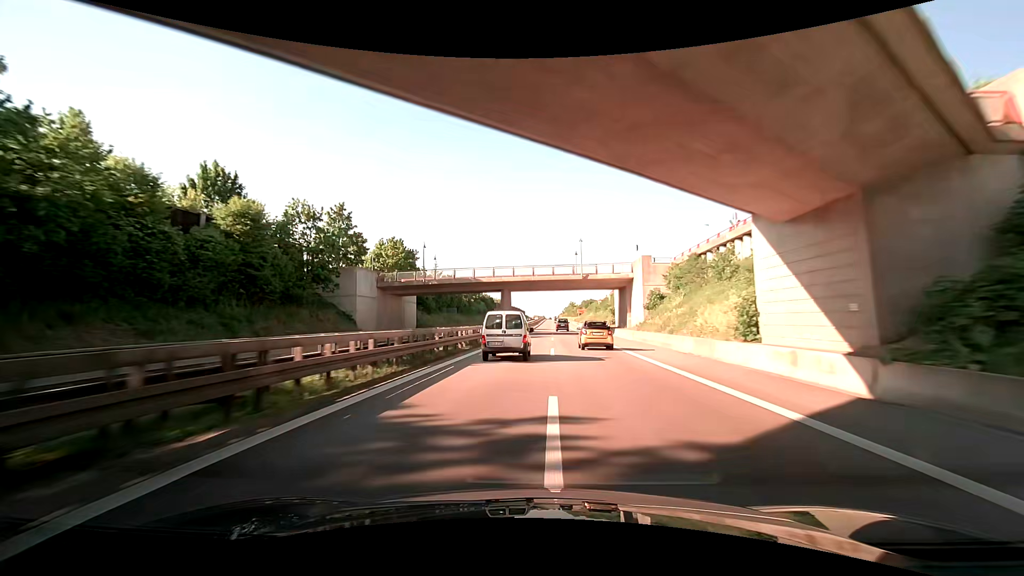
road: trunk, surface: asphalt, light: Day
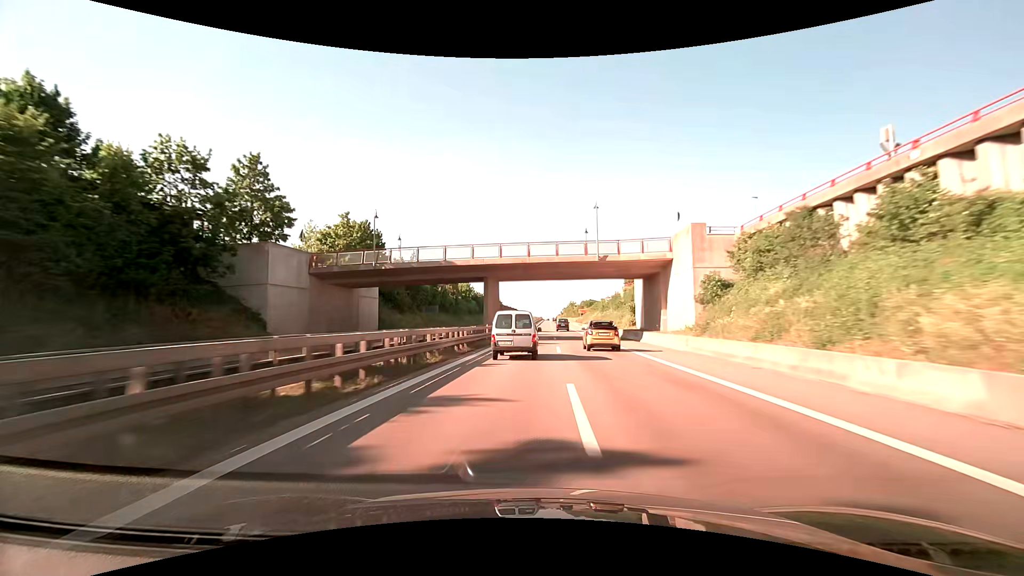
(-0.1, +16.2) m; 0°
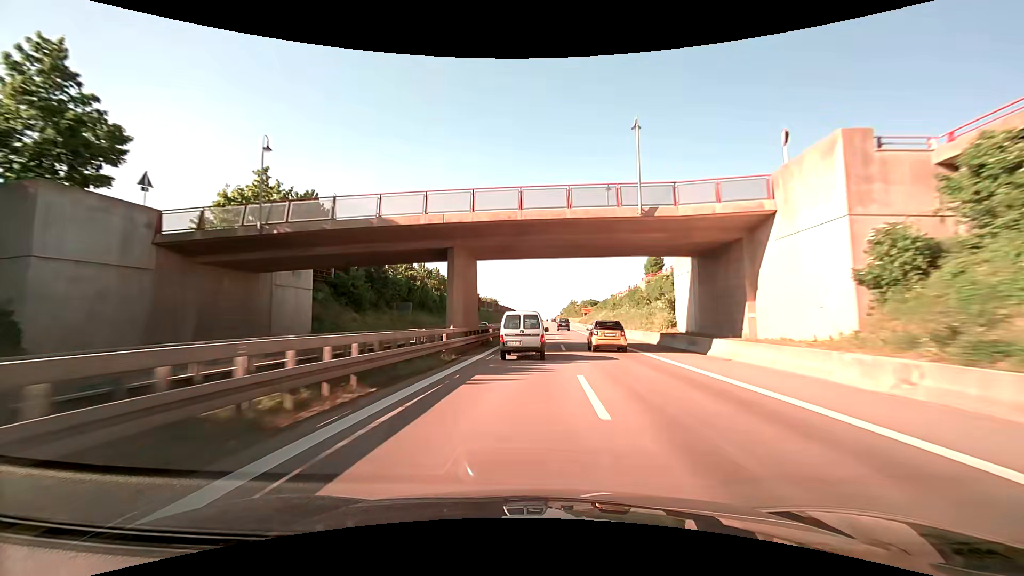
(0.0, +16.1) m; 0°
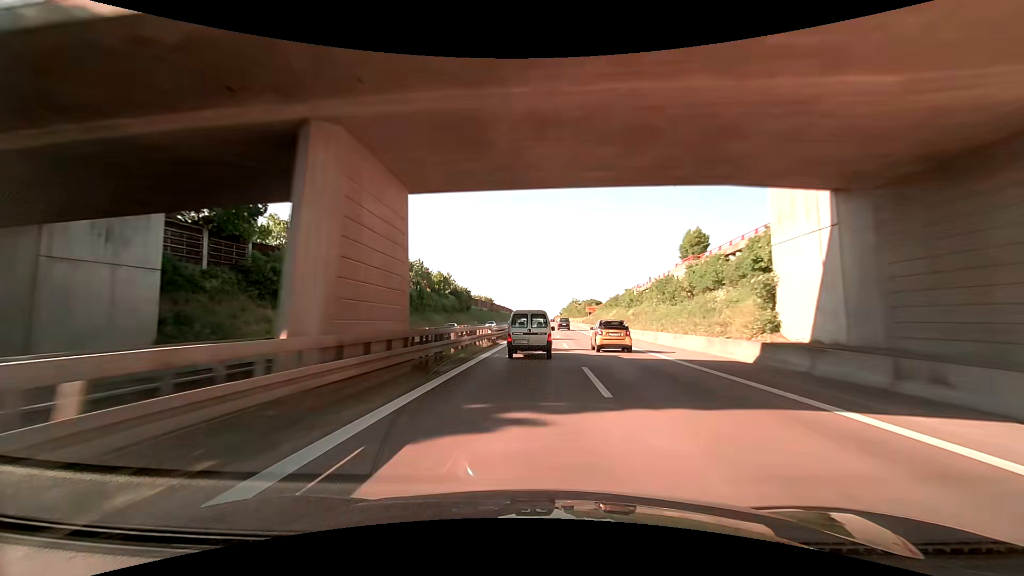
(0.0, +16.0) m; 0°
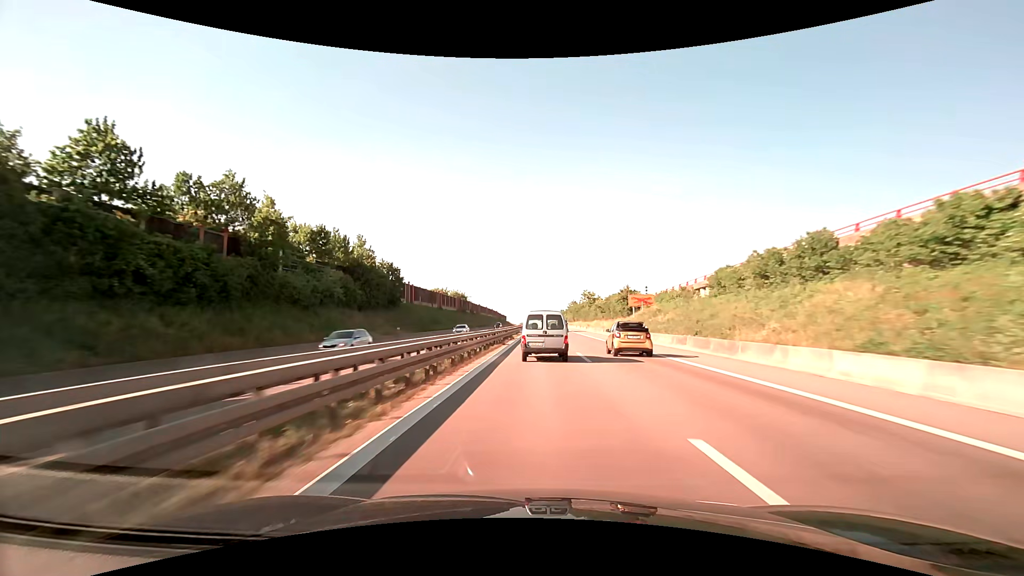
(+1.0, +63.3) m; +1°
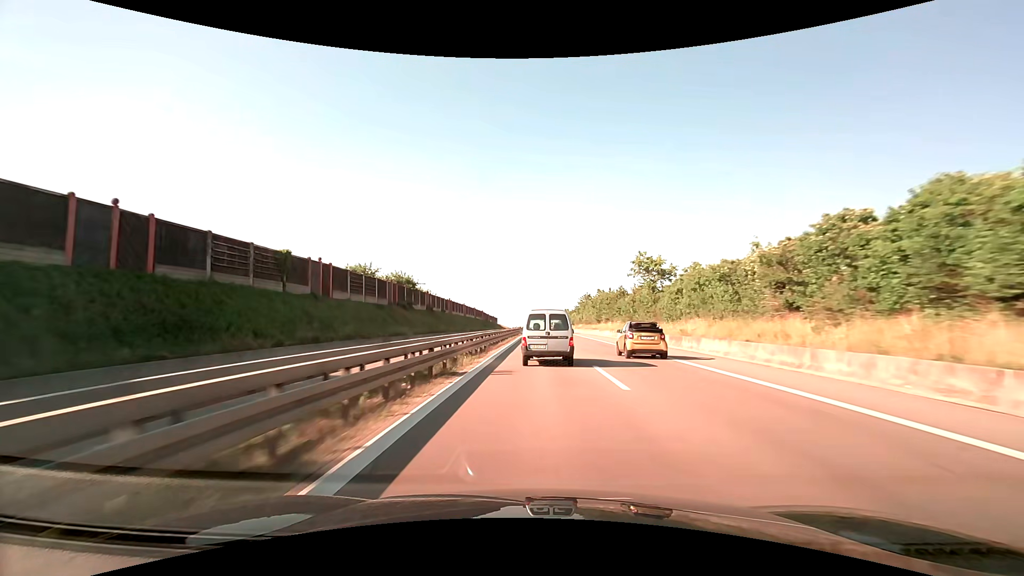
(+0.2, +61.6) m; 0°
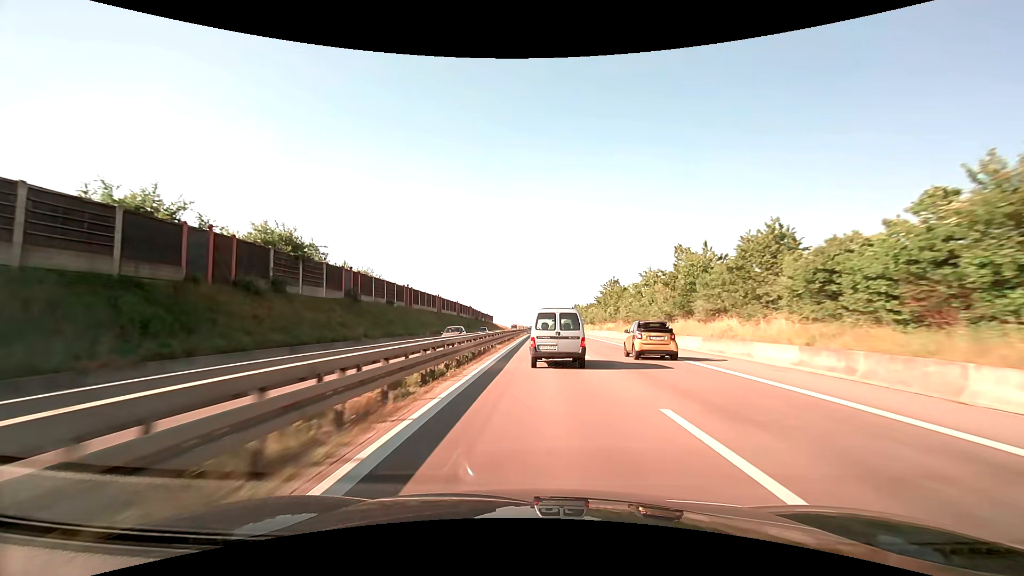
(-0.1, +44.6) m; 0°
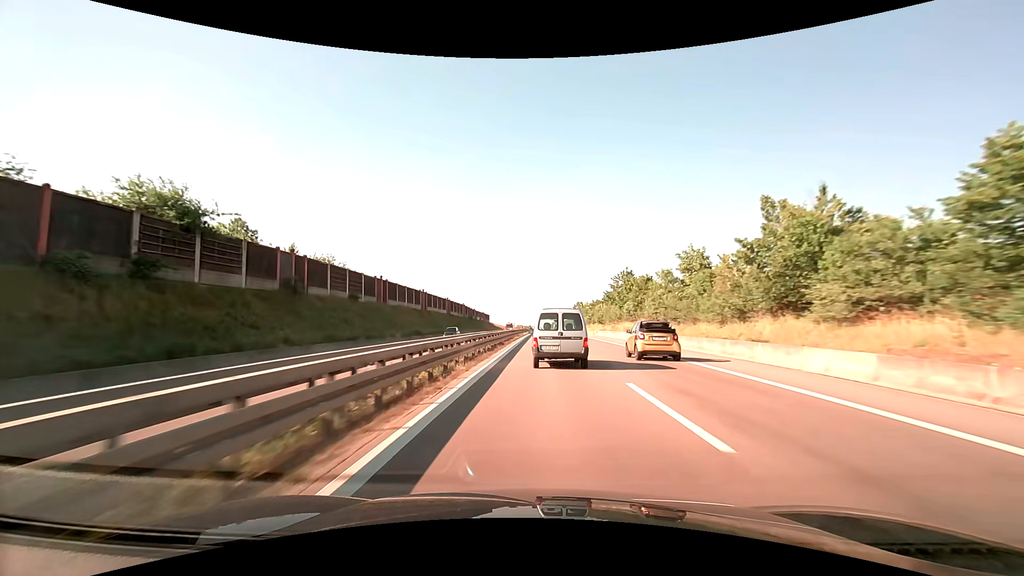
(0.0, +14.5) m; 0°
(0, +10) (0, +20) (0, +30) (0, +40) (0, +50) (0, +60) (0, +70) (+1, +80) (+1, +90) (+1, +100) m
